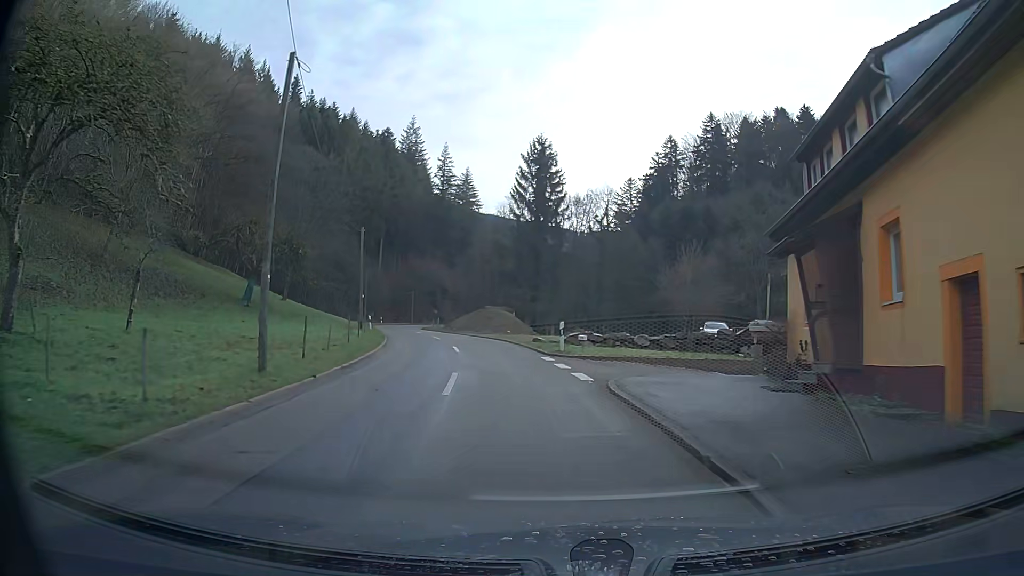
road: tertiary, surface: asphalt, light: Day
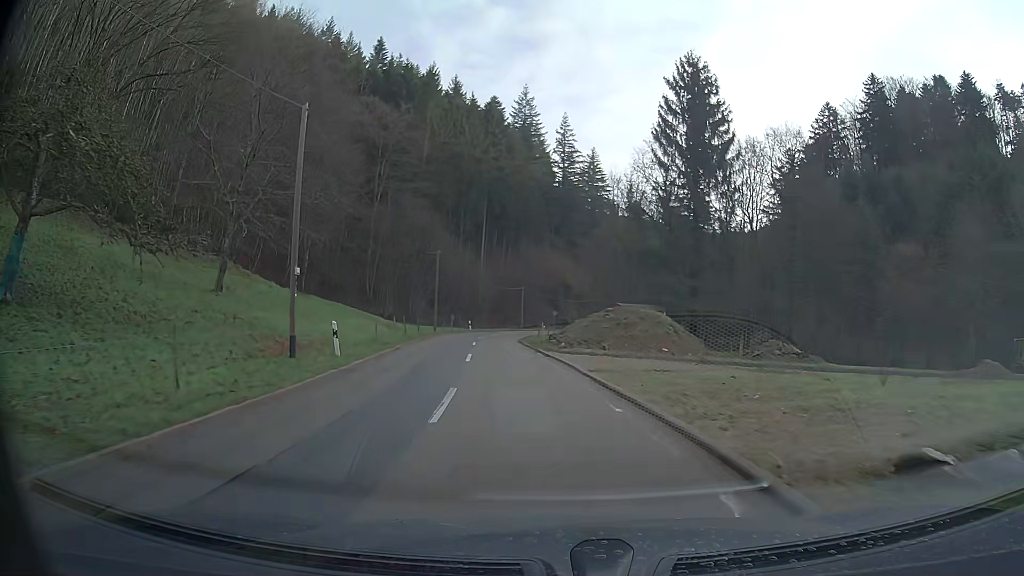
(-2.6, +28.1) m; -11°
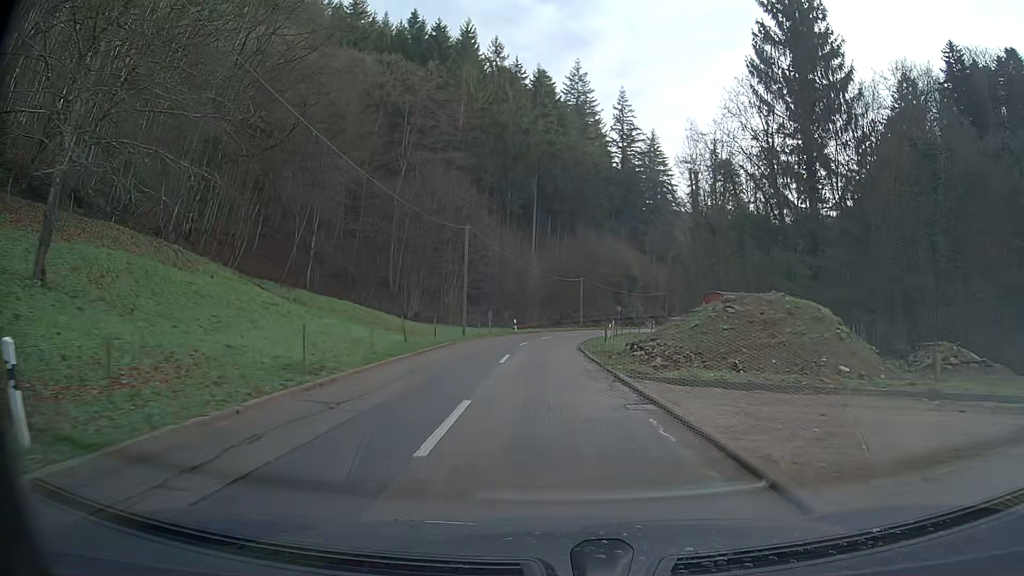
(-0.5, +14.3) m; -4°
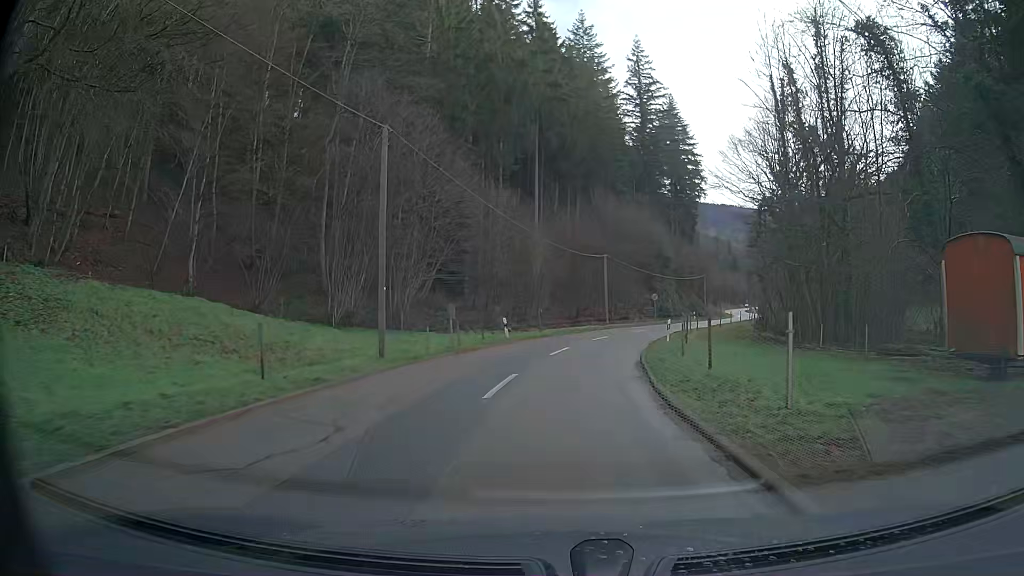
(-0.2, +21.8) m; 0°
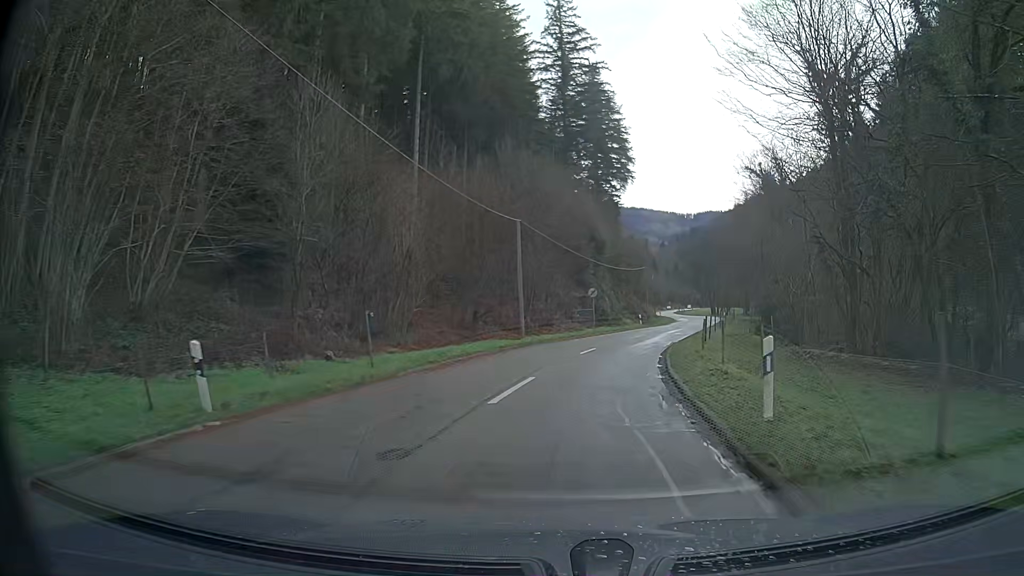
(+1.3, +21.7) m; +8°
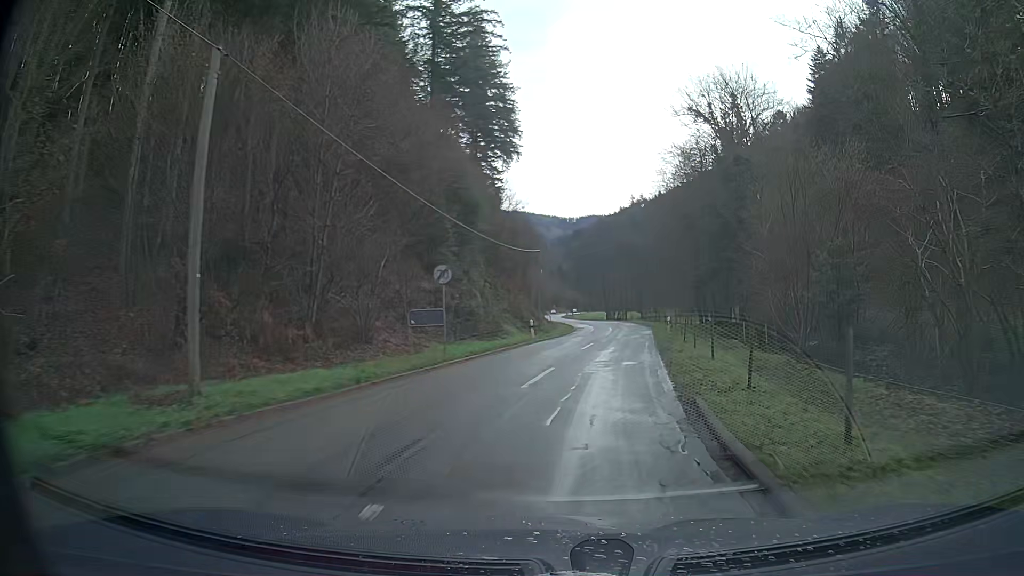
(+1.8, +21.6) m; +10°
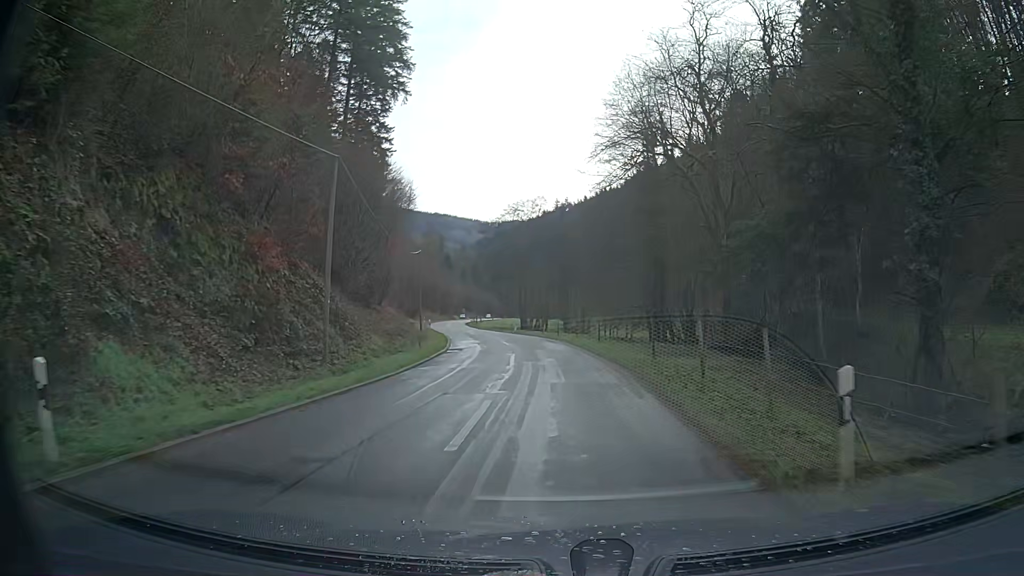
(+2.0, +30.2) m; +5°
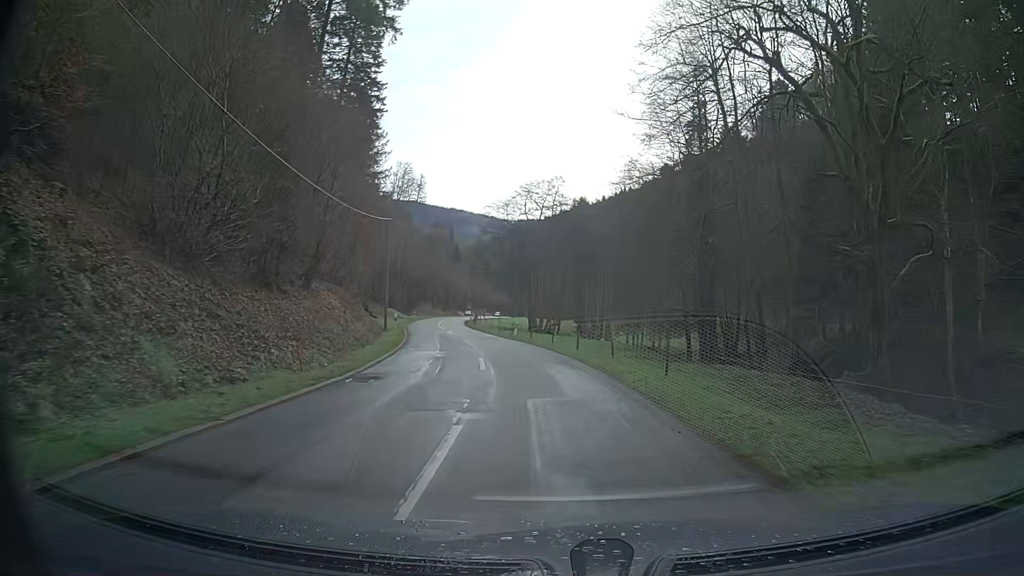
(-0.2, +15.7) m; -2°
(0, +10) (-1, +20) (-2, +30) (-4, +40) (-6, +50) (-8, +59) (-9, +69) (-10, +79) (-12, +89) (-13, +99) m
